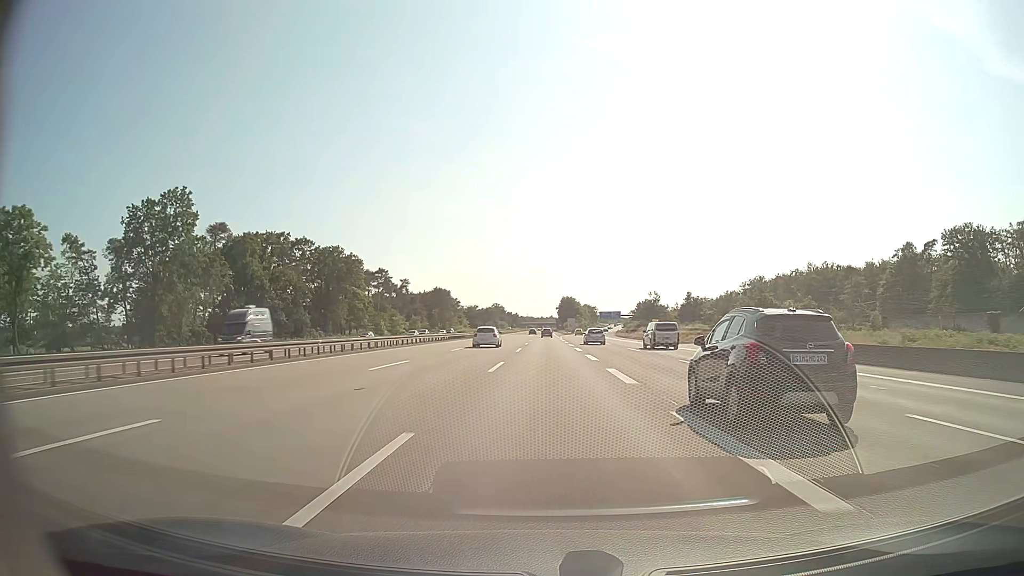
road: motorway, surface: asphalt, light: Day
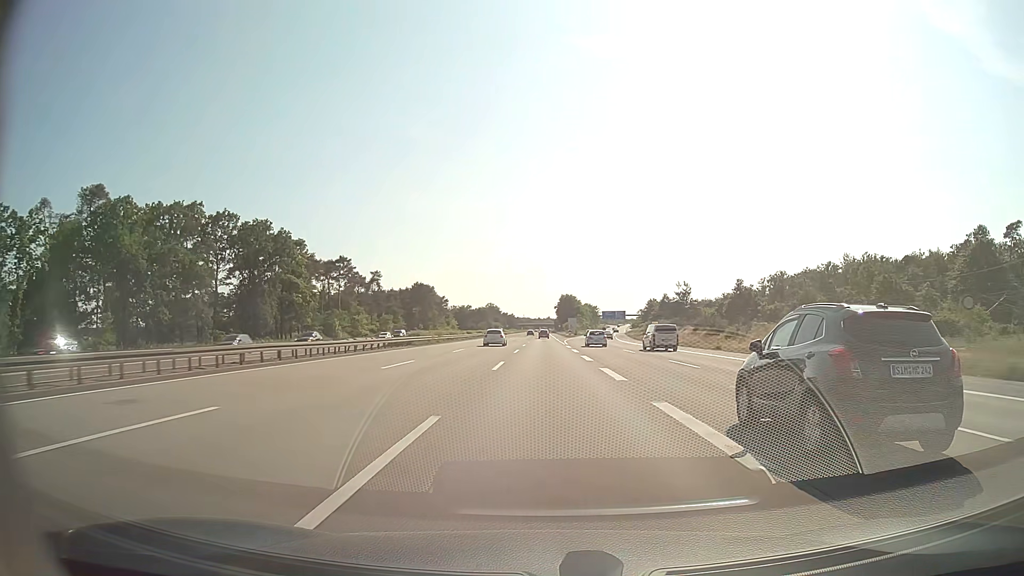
(0.0, +34.8) m; 0°
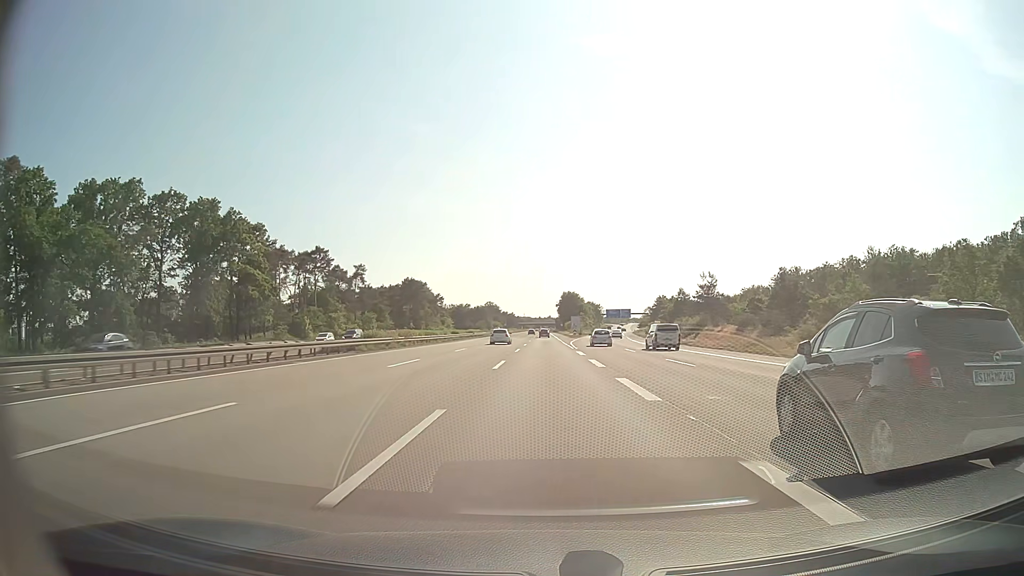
(0.0, +17.4) m; 0°
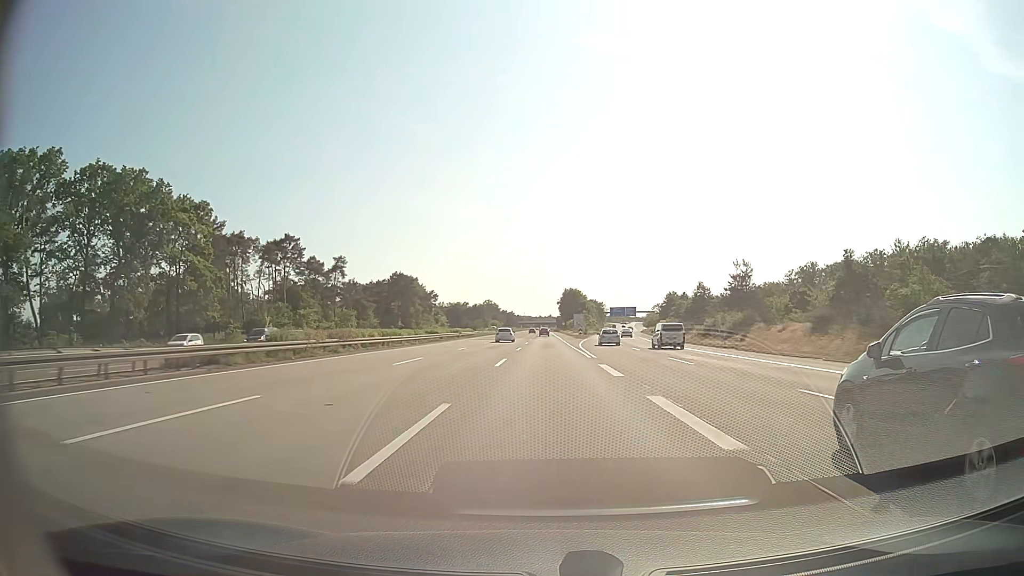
(0.0, +17.4) m; 0°
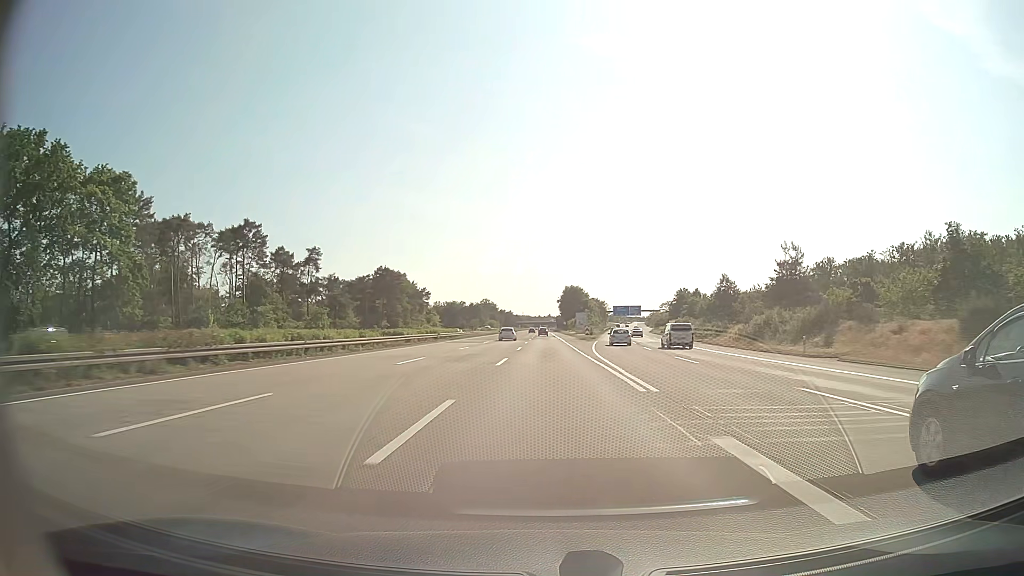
(0.0, +17.4) m; 0°
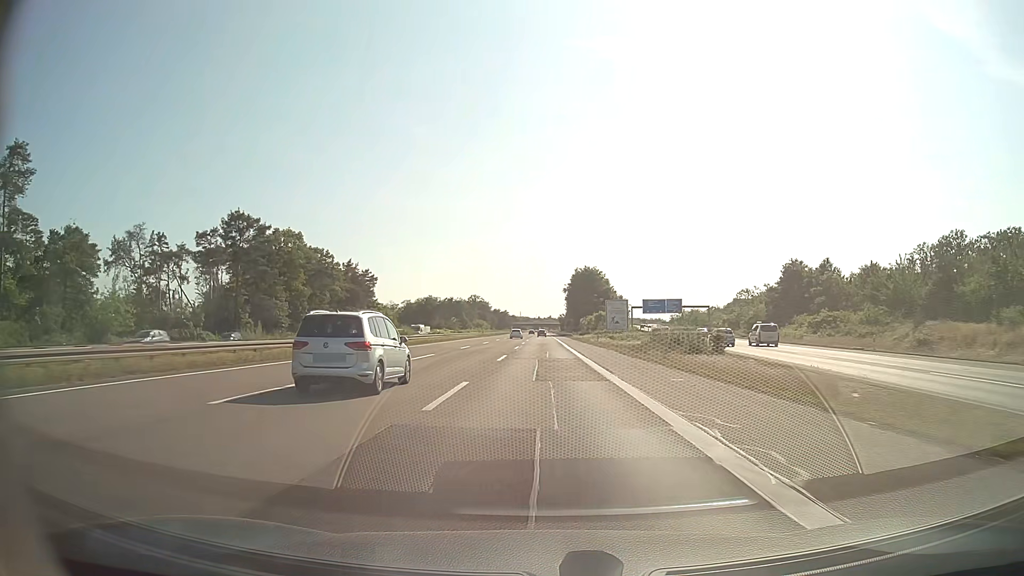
(+0.3, +87.1) m; 0°
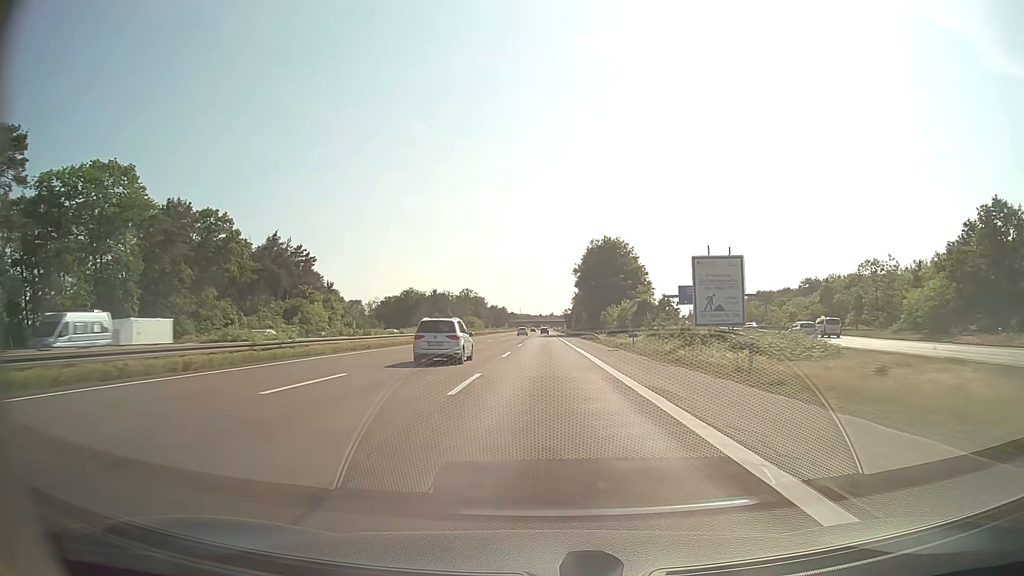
(-0.2, +52.2) m; 0°
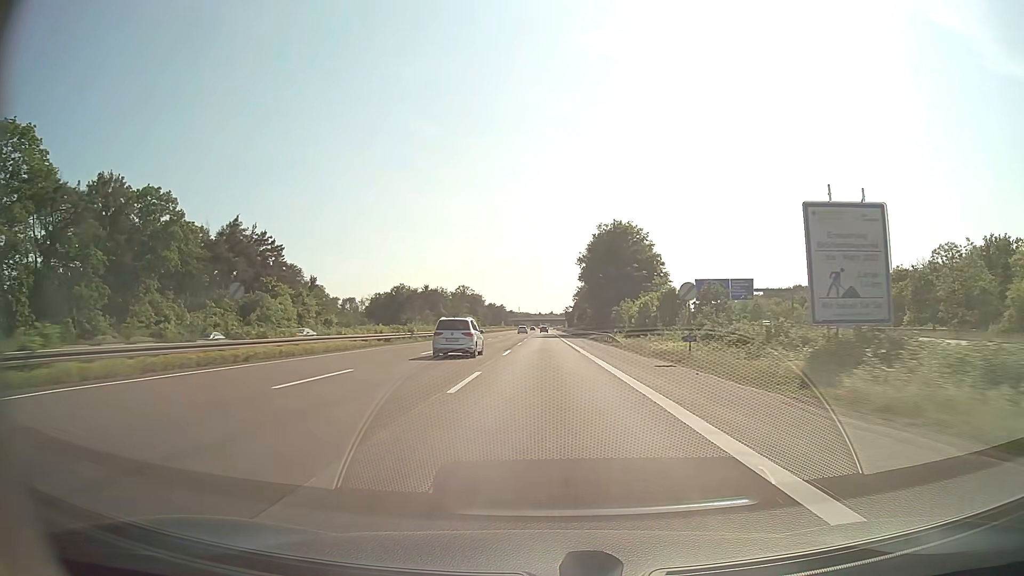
(0.0, +17.4) m; 0°
(0, +10) (0, +20) (0, +30) (0, +40) (0, +50) (0, +60) (0, +70) (0, +80) (0, +90) (0, +100) m
